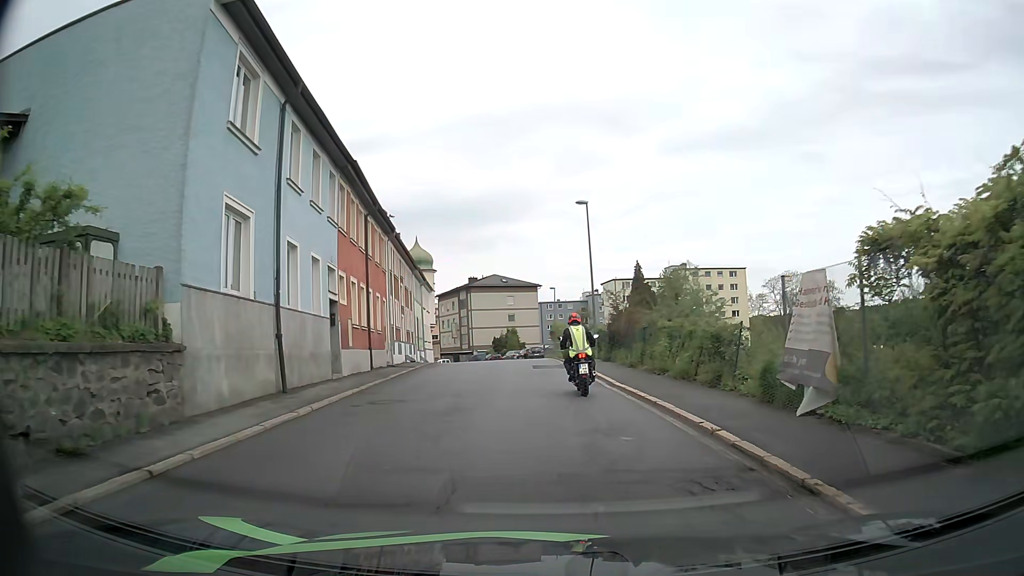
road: tertiary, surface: asphalt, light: Day
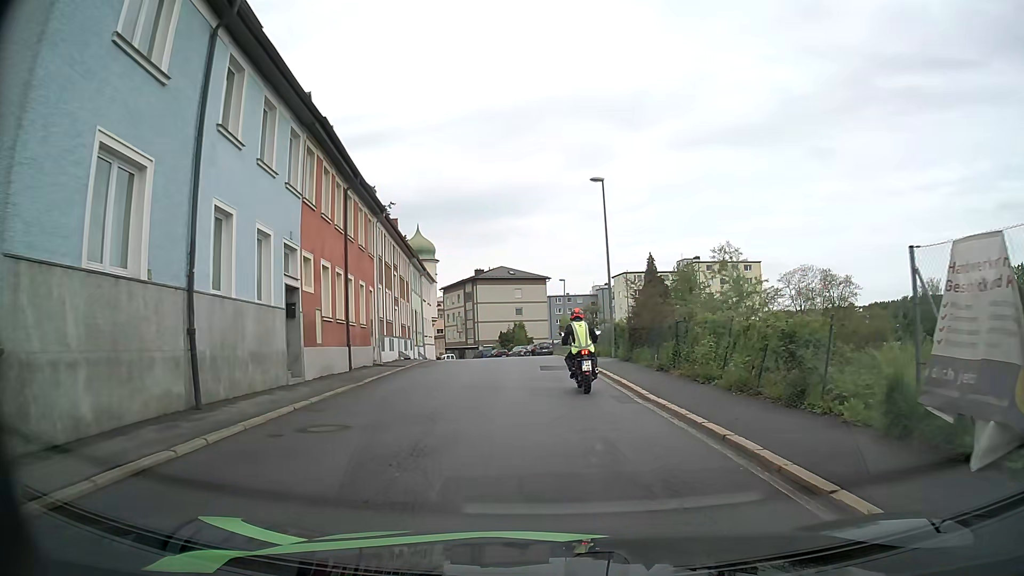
(0.0, +4.3) m; 0°
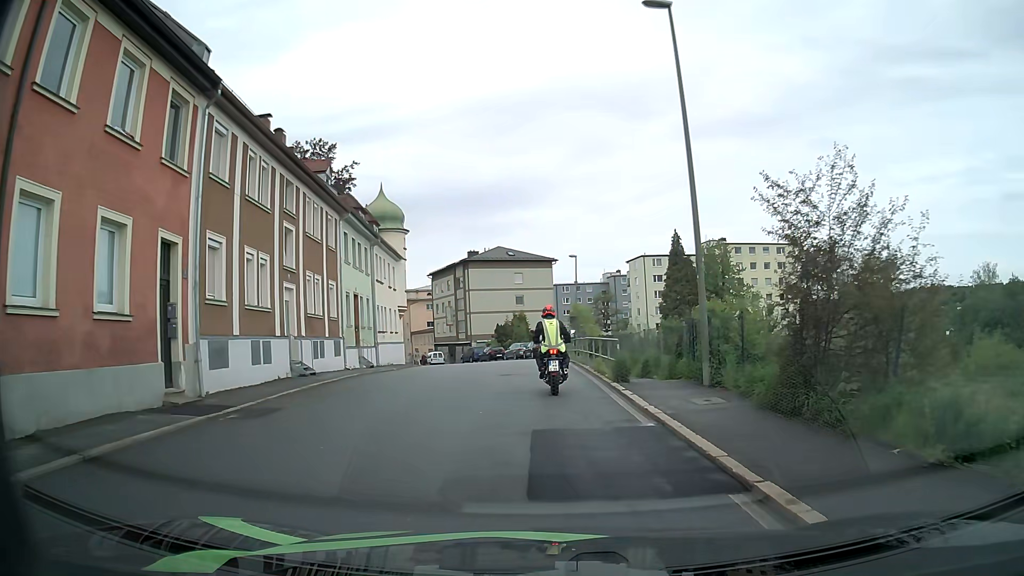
(-0.1, +17.0) m; -1°
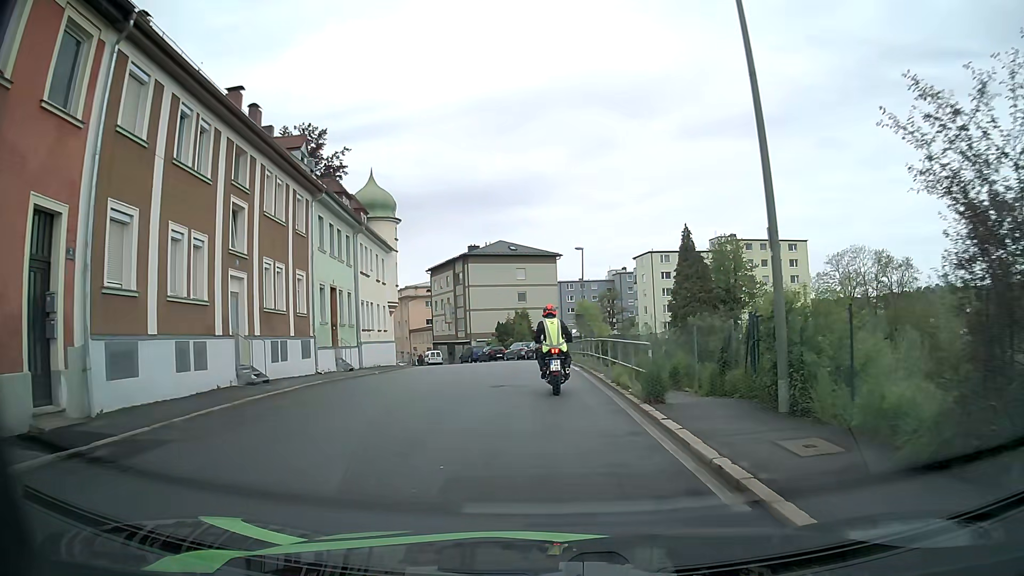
(0.0, +4.2) m; 0°
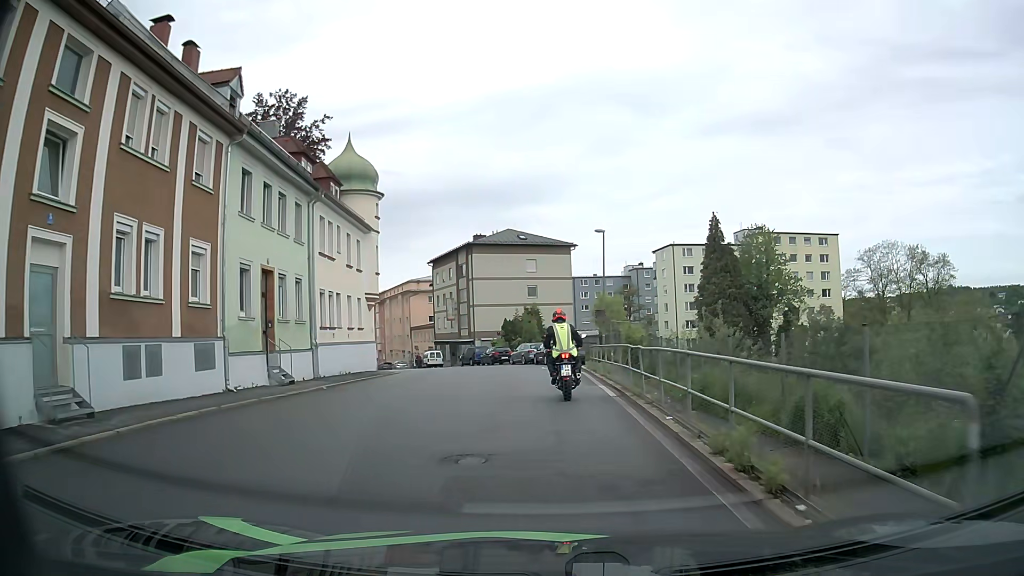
(0.0, +8.4) m; -1°
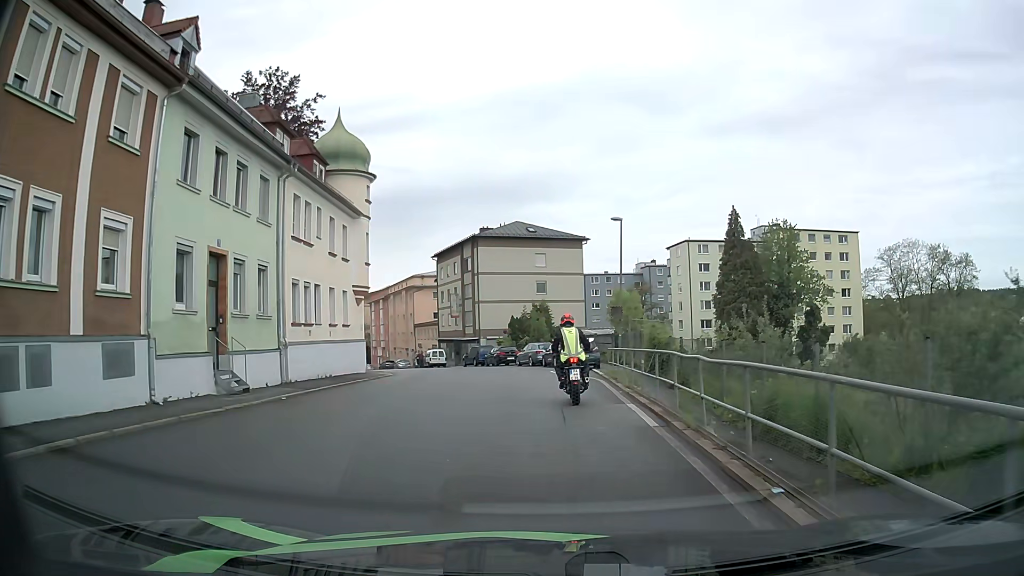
(0.0, +4.1) m; -1°
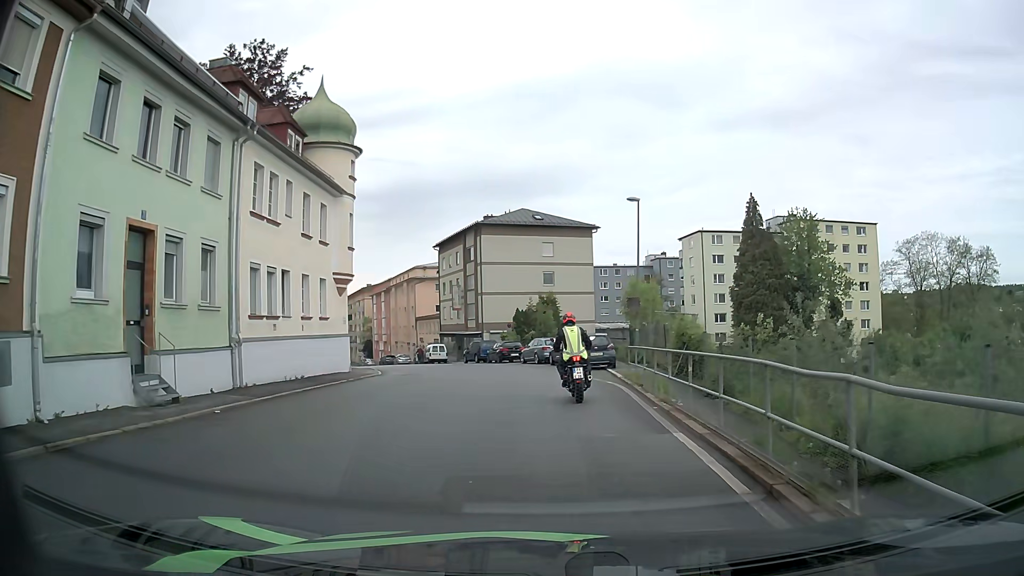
(0.0, +4.1) m; 0°
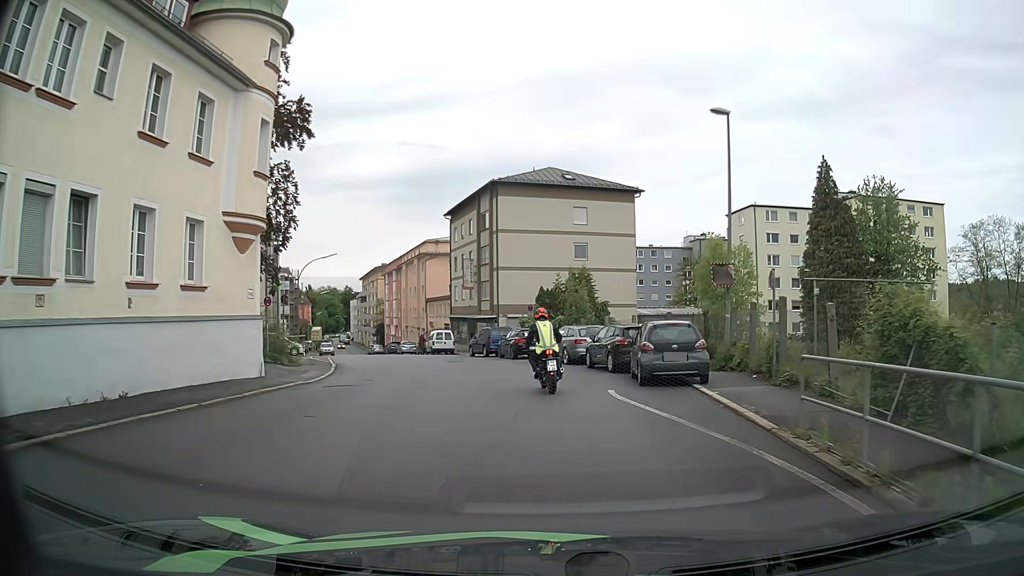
(-0.3, +12.3) m; -3°
(0, +10) (-2, +20) (-4, +30) (-7, +39) (-10, +49) (-14, +58) (-17, +67) (-20, +77) (-24, +86) (-27, +96) m
